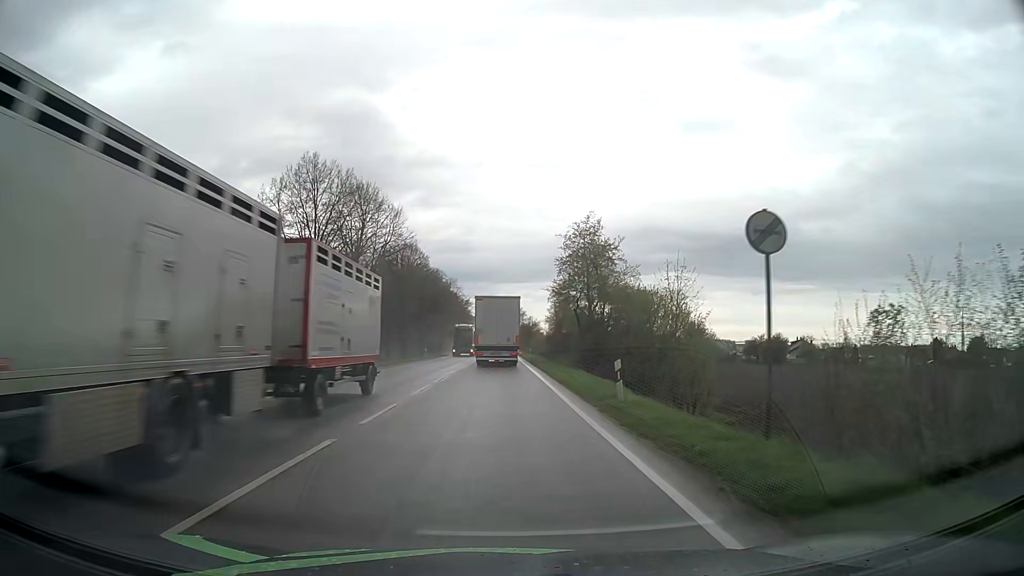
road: primary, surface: asphalt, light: Day
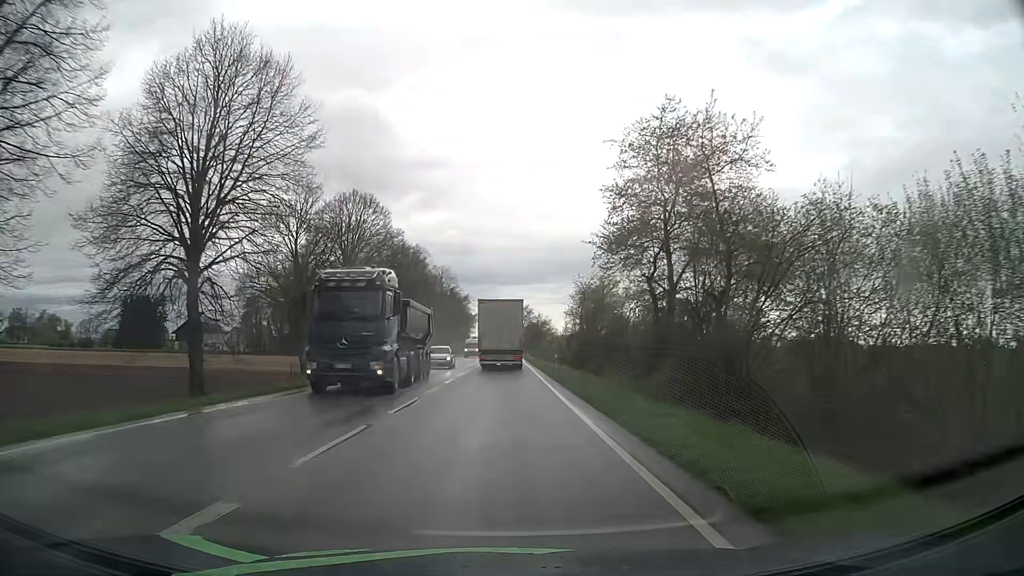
(+0.1, +27.8) m; 0°
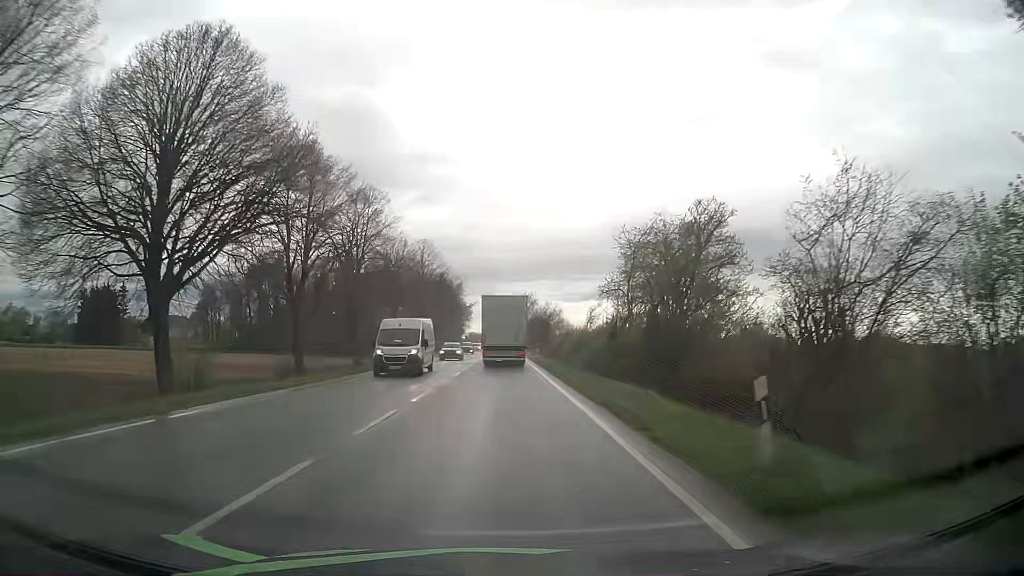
(0.0, +27.8) m; 0°
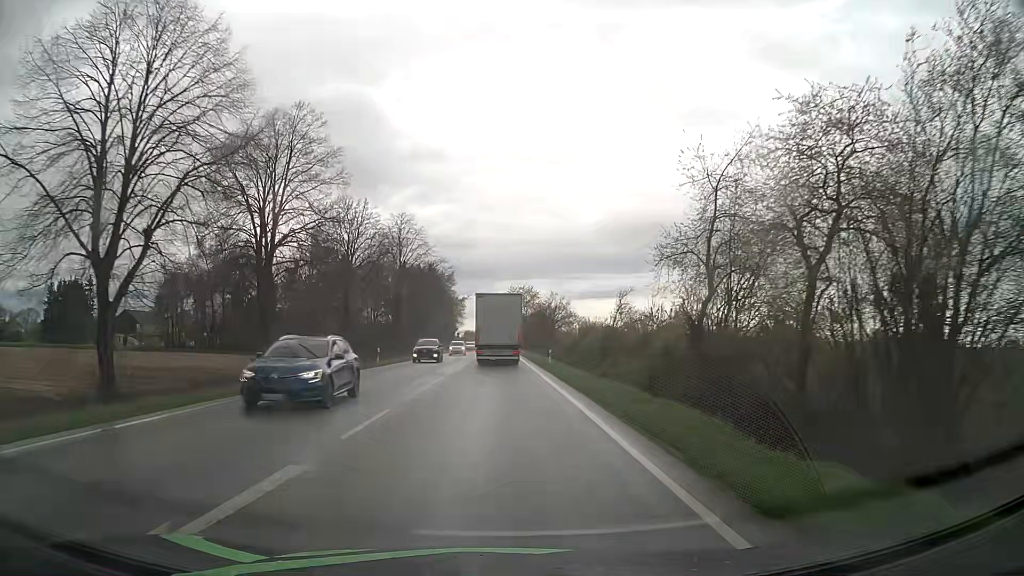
(+0.2, +18.6) m; +1°
